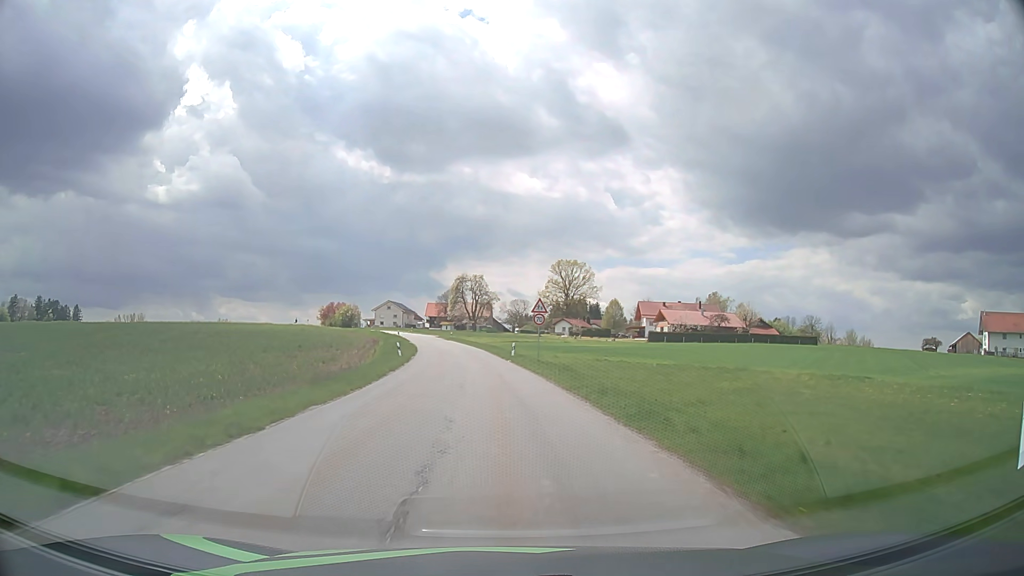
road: tertiary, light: Day
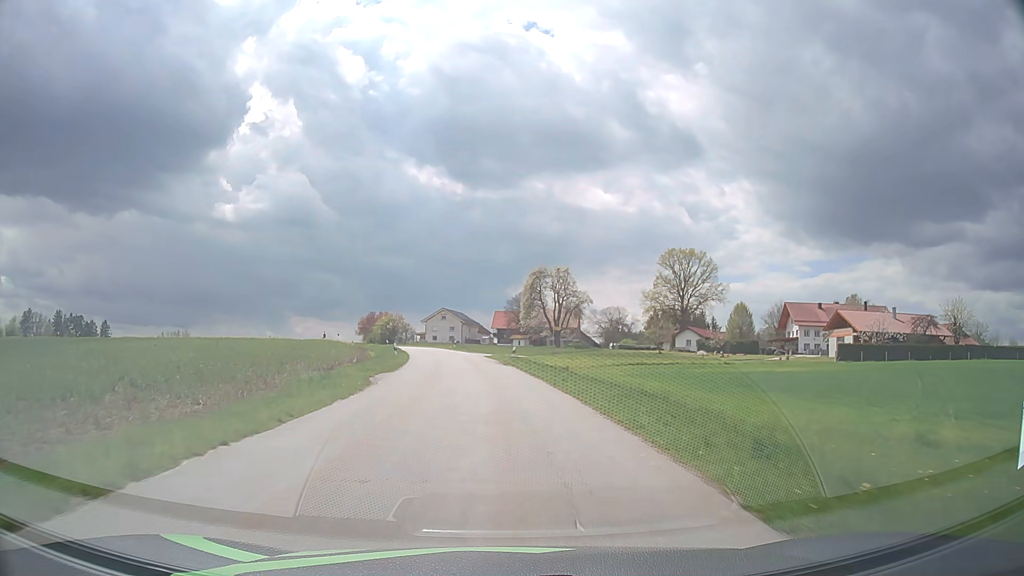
(-2.8, +49.9) m; -7°
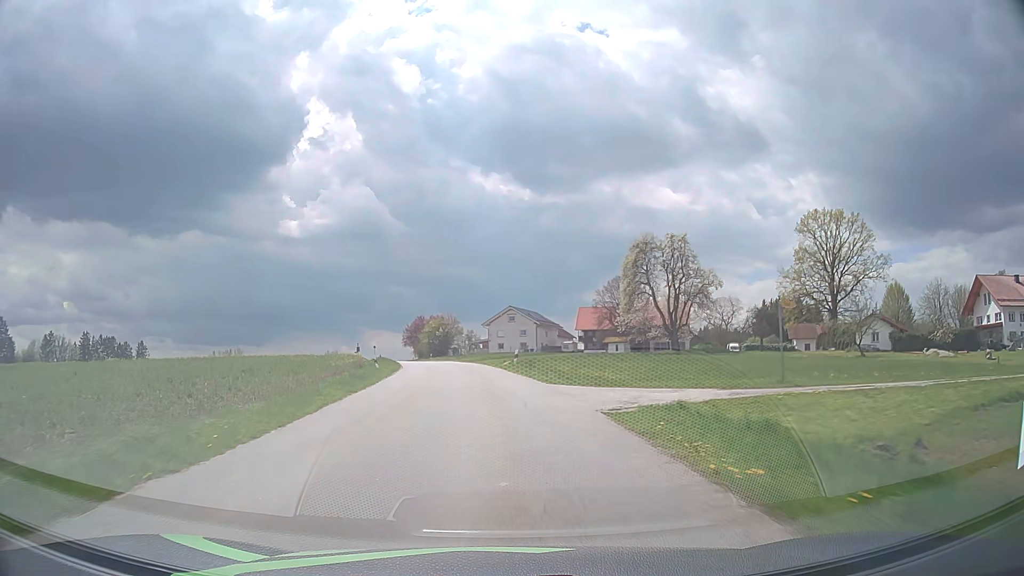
(-1.8, +38.6) m; -6°
(0, +10) (-1, +20) (-2, +30) (-3, +40) (-5, +50) (-6, +60) (-8, +69) (-10, +79) (-13, +89) (-15, +99) m
